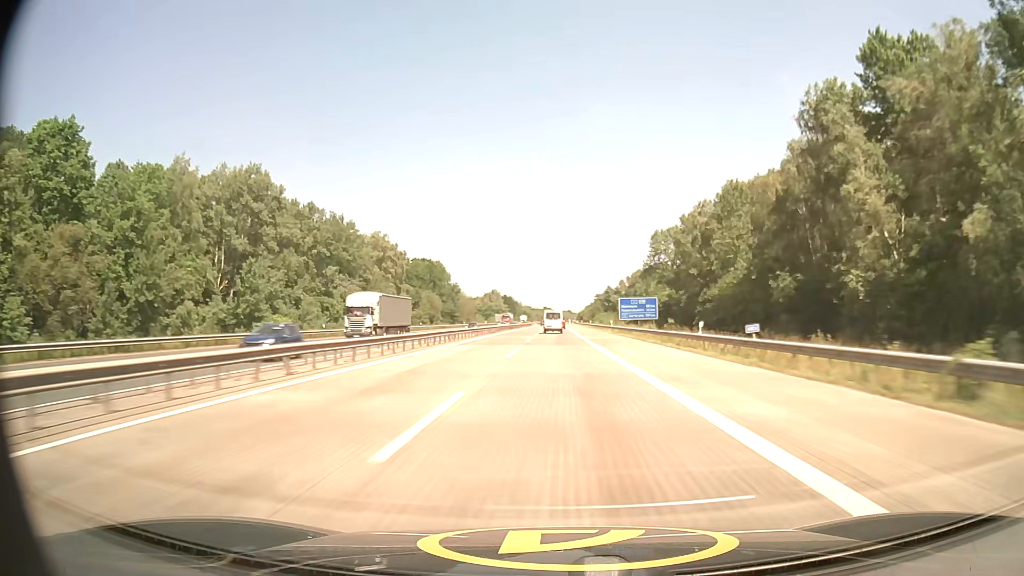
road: motorway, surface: concrete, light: Day
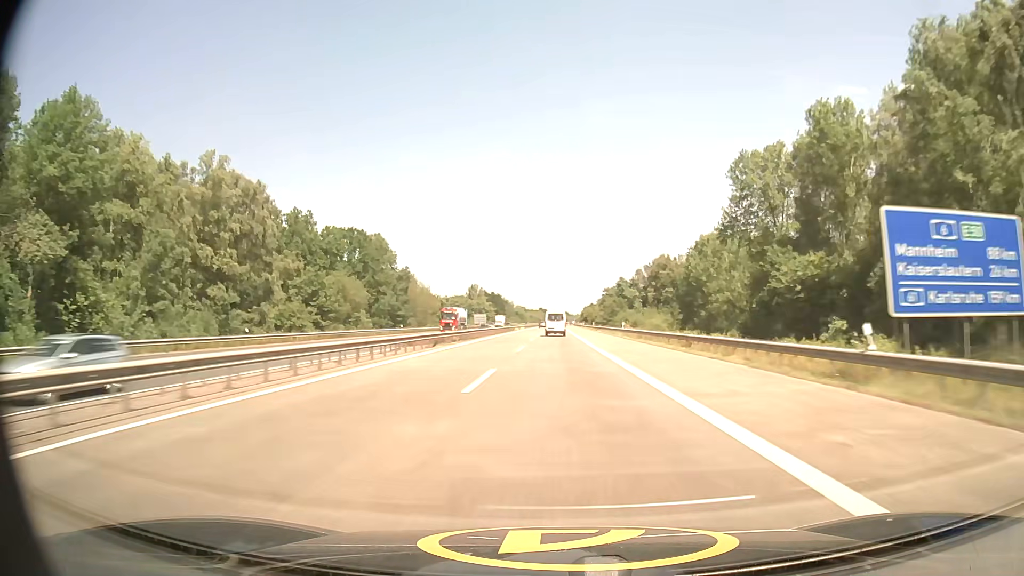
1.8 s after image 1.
(+0.2, +65.2) m; 0°
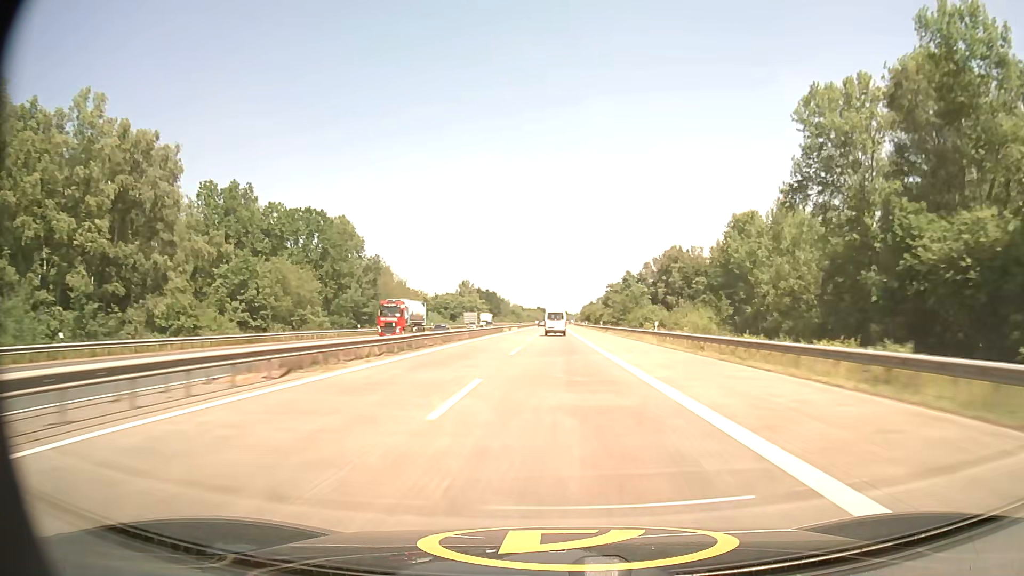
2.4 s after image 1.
(0.0, +21.7) m; 0°
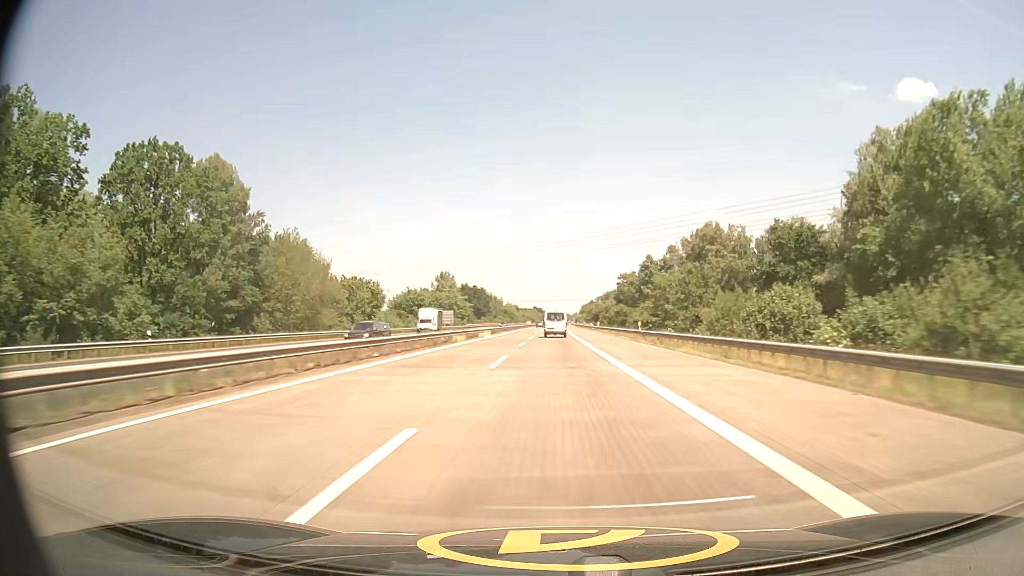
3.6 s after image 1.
(+0.2, +43.3) m; +1°
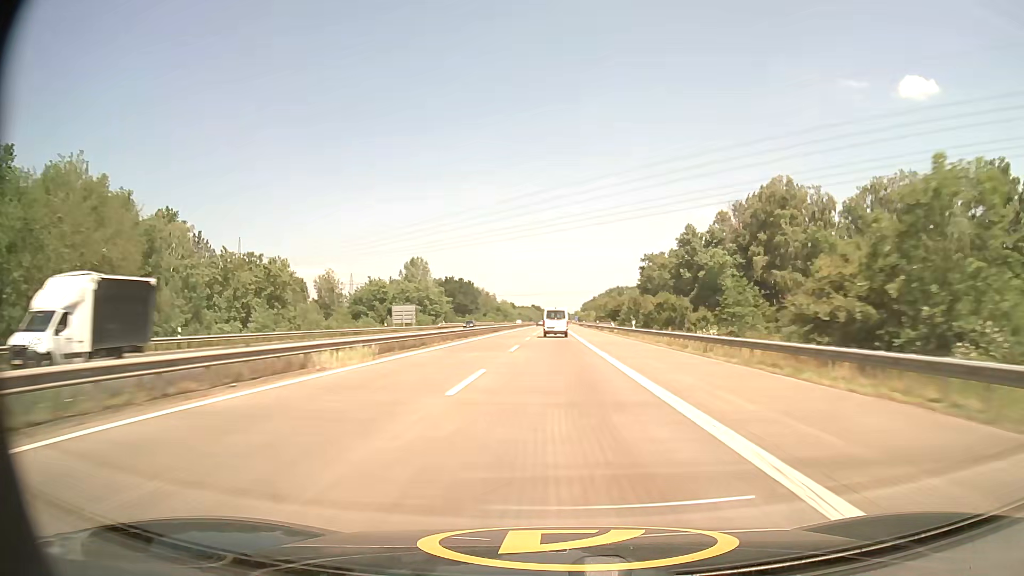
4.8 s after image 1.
(0.0, +43.2) m; 0°
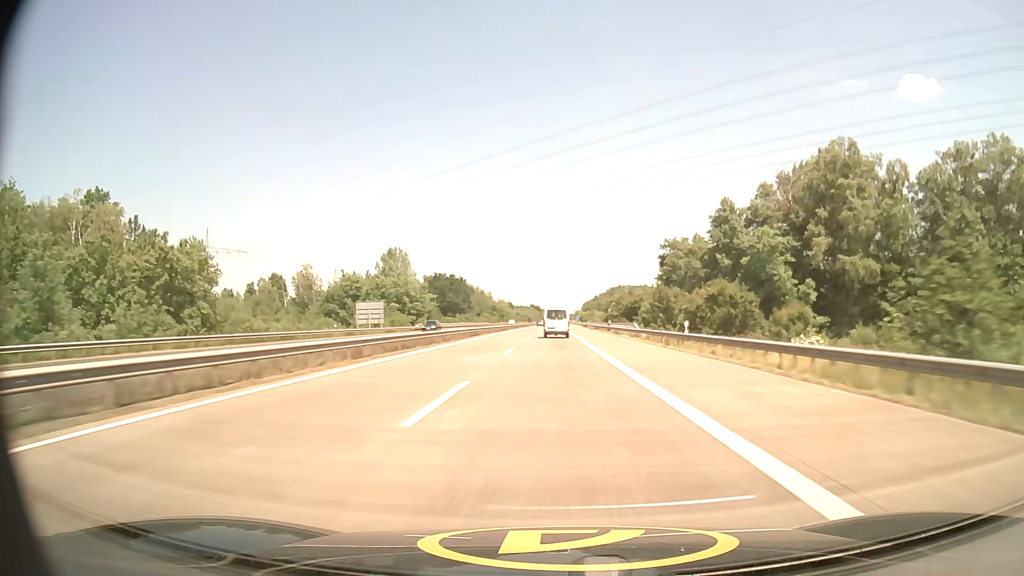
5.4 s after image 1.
(0.0, +21.5) m; 0°
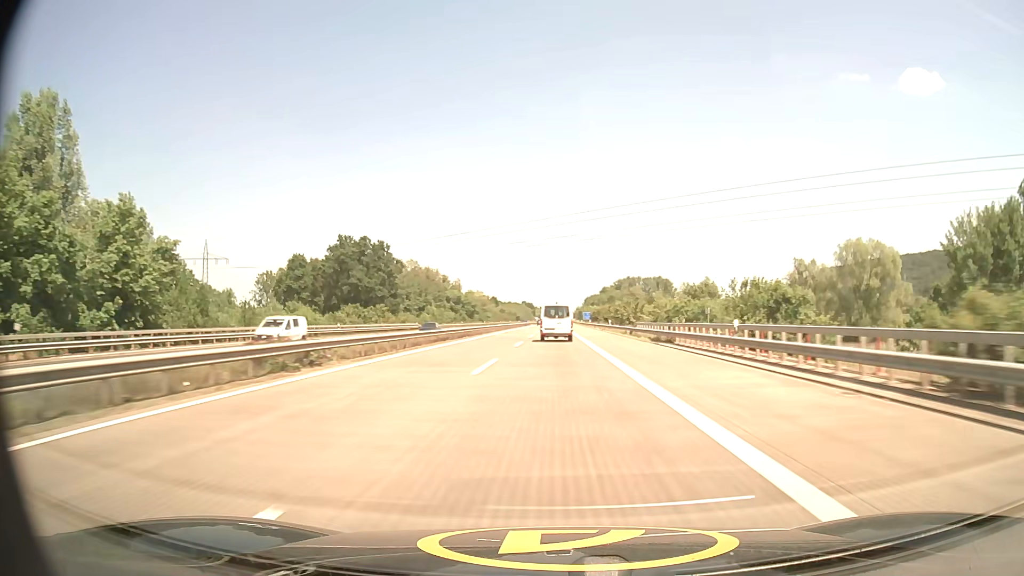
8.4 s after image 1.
(+0.2, +105.5) m; 0°
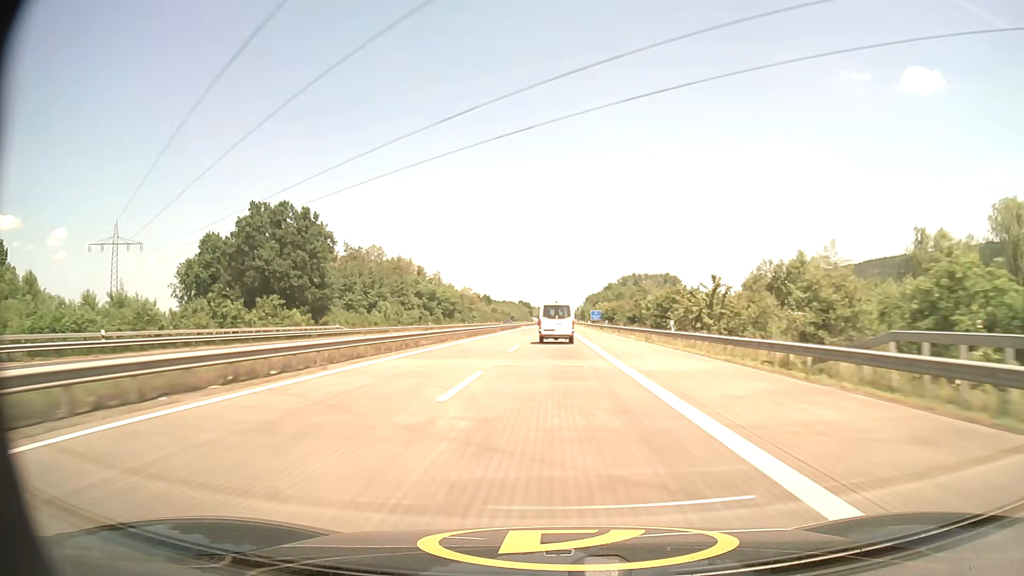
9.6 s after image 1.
(+0.1, +41.0) m; 0°
(0, +10) (0, +20) (0, +30) (0, +40) (0, +50) (0, +60) (0, +70) (0, +80) (0, +90) (0, +100) m
